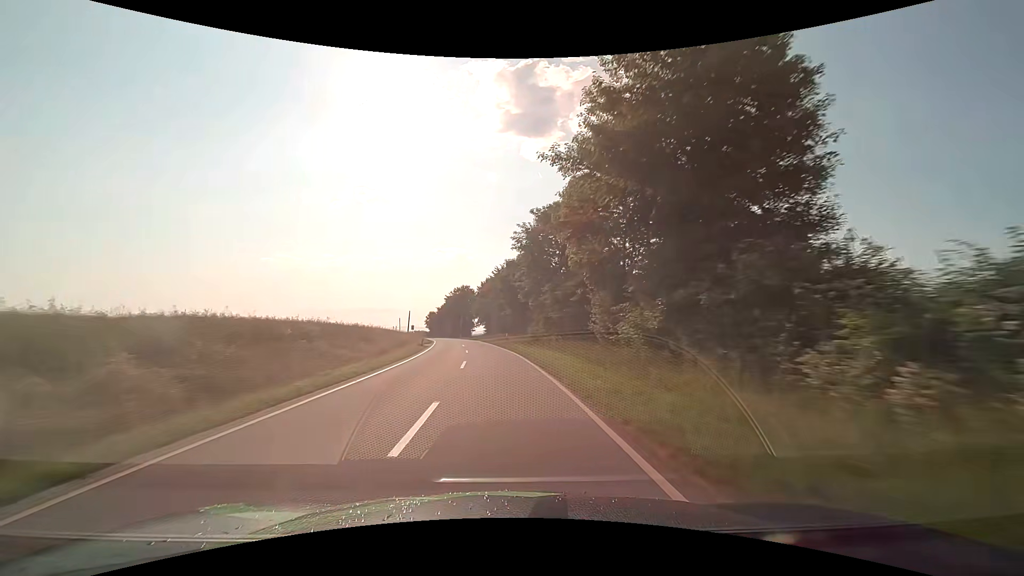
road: tertiary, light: Day
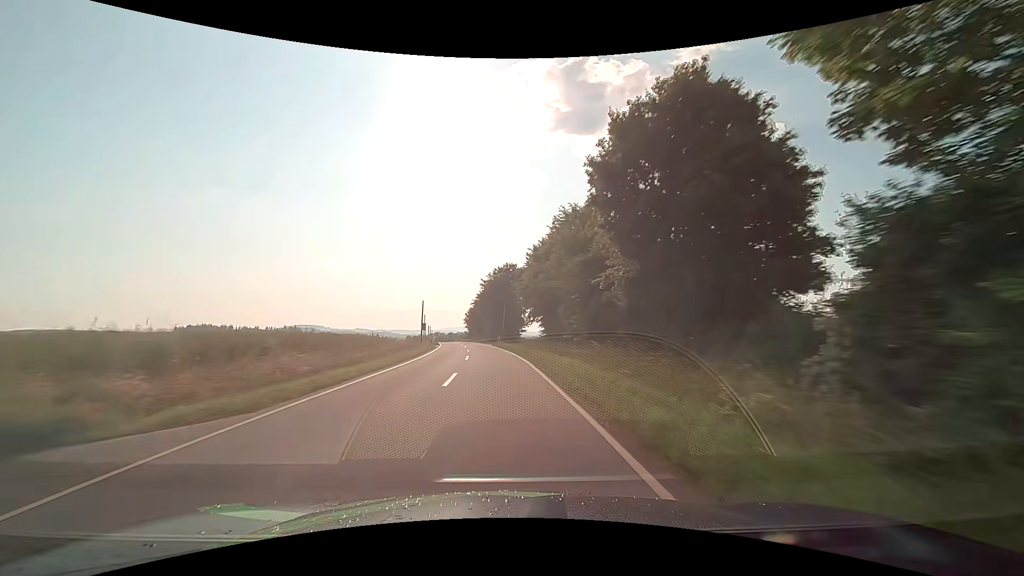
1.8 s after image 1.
(-2.1, +42.2) m; -6°
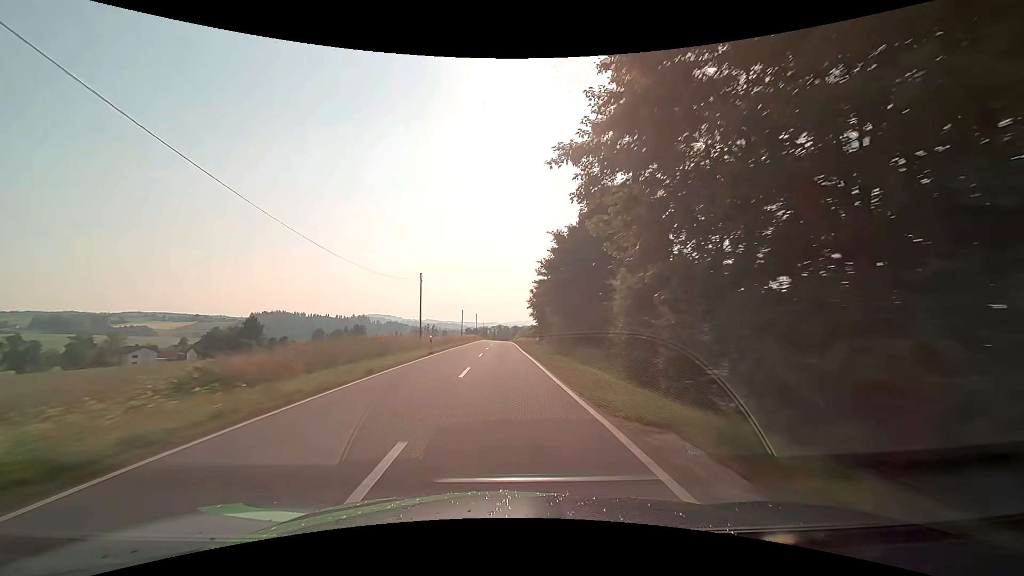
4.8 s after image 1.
(-5.8, +71.3) m; -8°
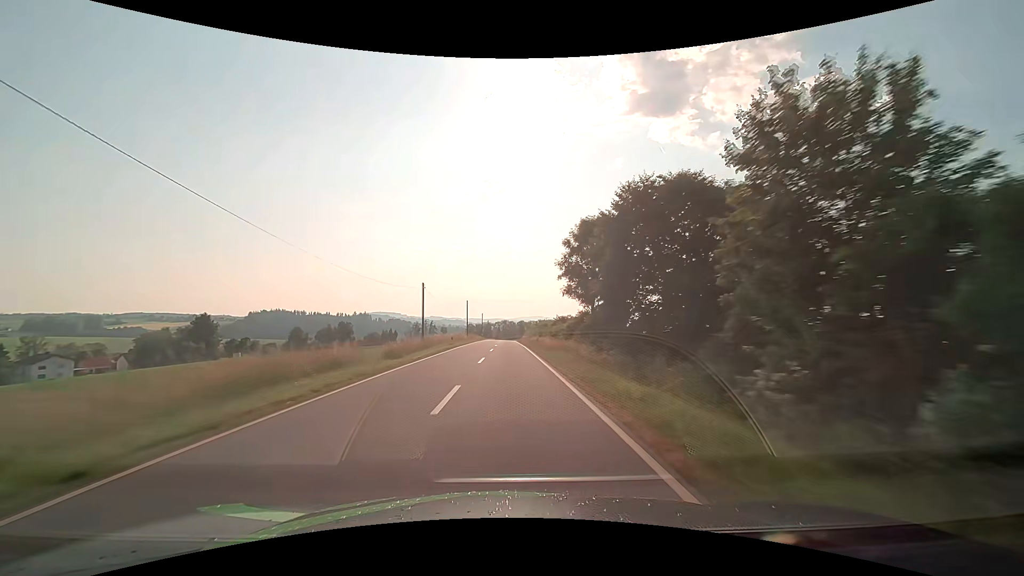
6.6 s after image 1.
(-0.3, +42.9) m; 0°
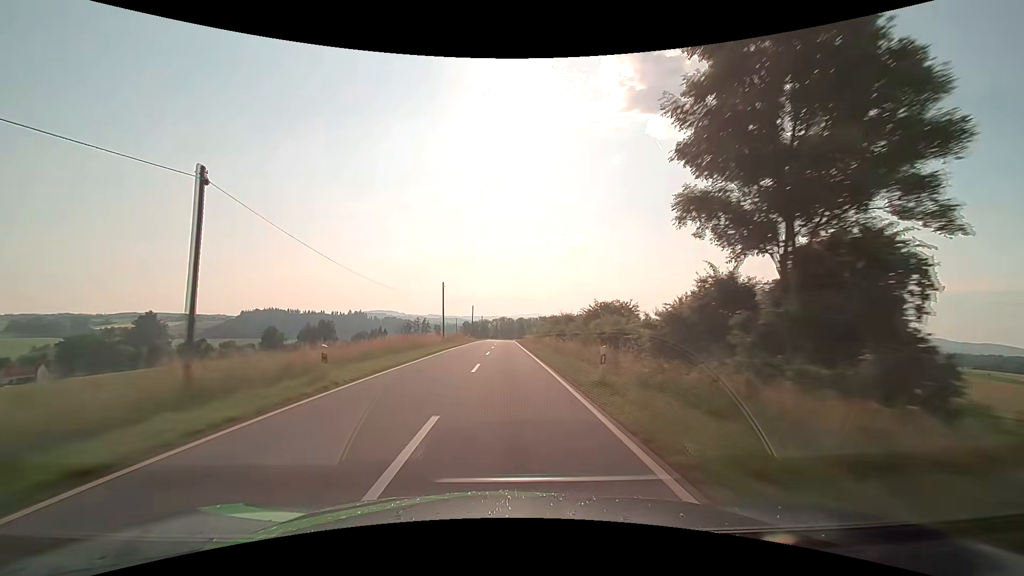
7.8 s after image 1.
(-0.2, +28.5) m; 0°
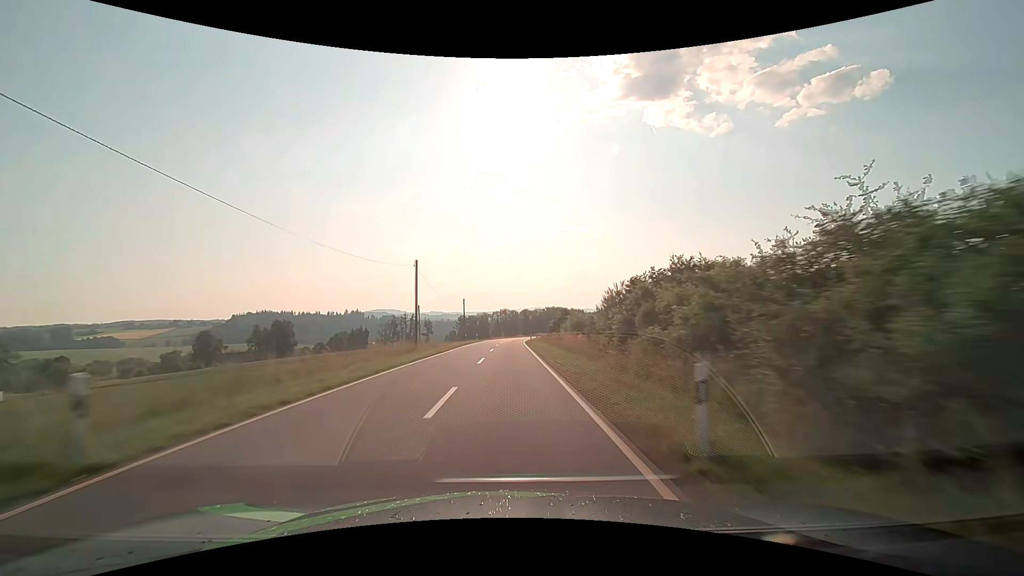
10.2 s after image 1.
(-0.3, +57.2) m; -1°
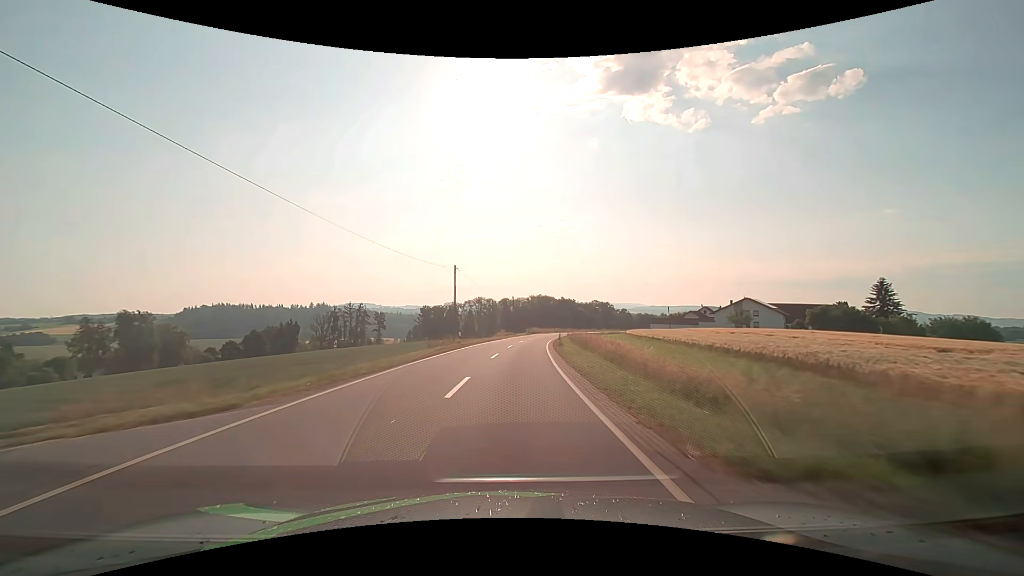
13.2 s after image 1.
(+0.7, +70.9) m; +2°
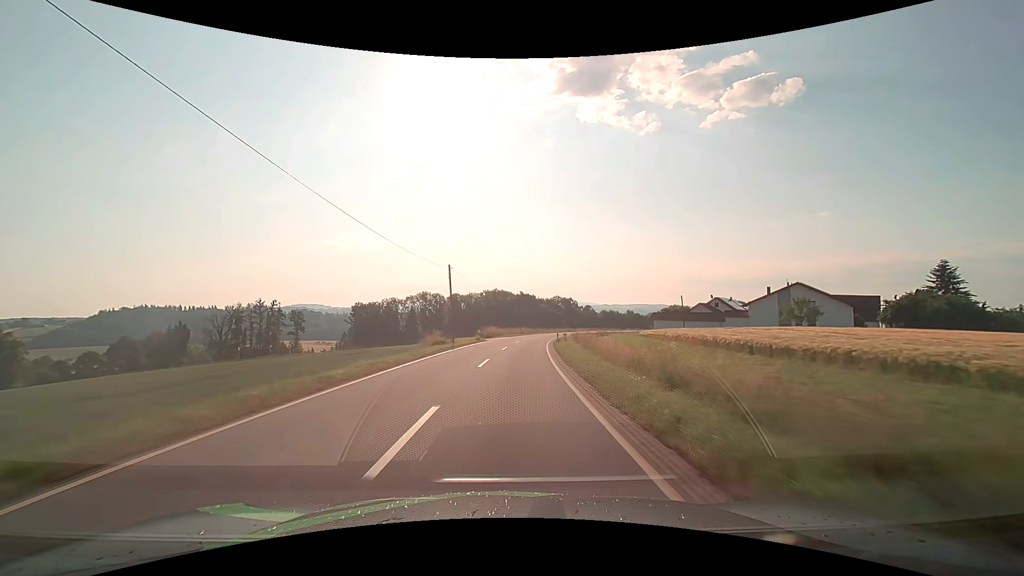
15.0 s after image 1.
(+1.9, +41.3) m; +5°
(0, +10) (0, +20) (+1, +30) (+2, +40) (+3, +50) (+5, +60) (+6, +70) (+8, +79) (+11, +89) (+14, +99) m
